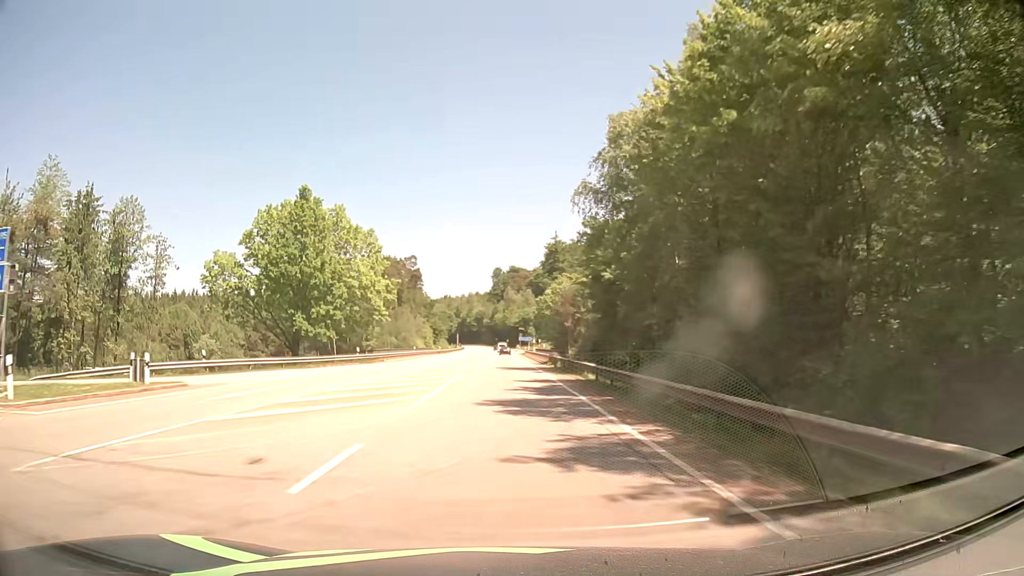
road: secondary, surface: asphalt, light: Day
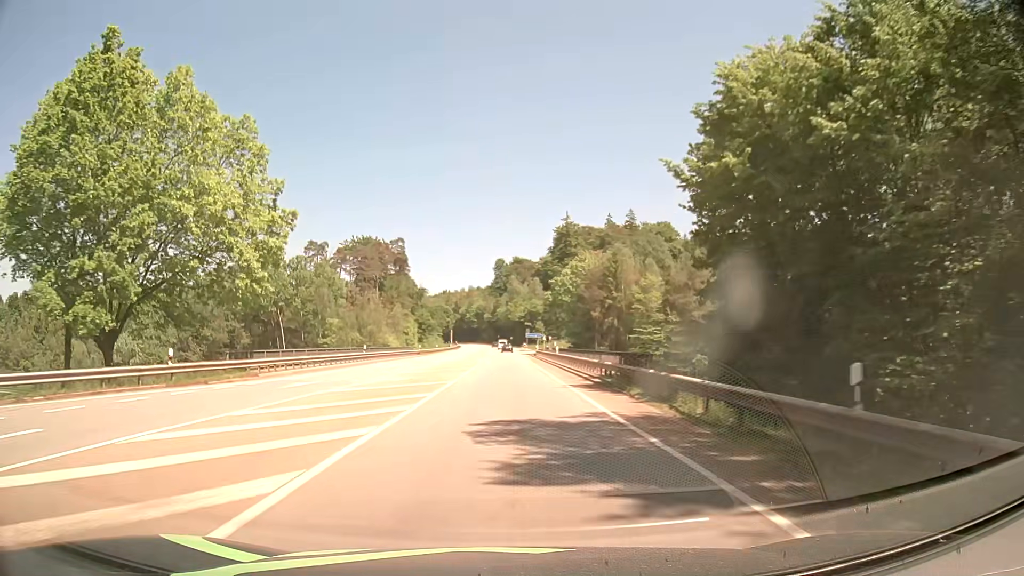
(-0.4, +32.3) m; 0°
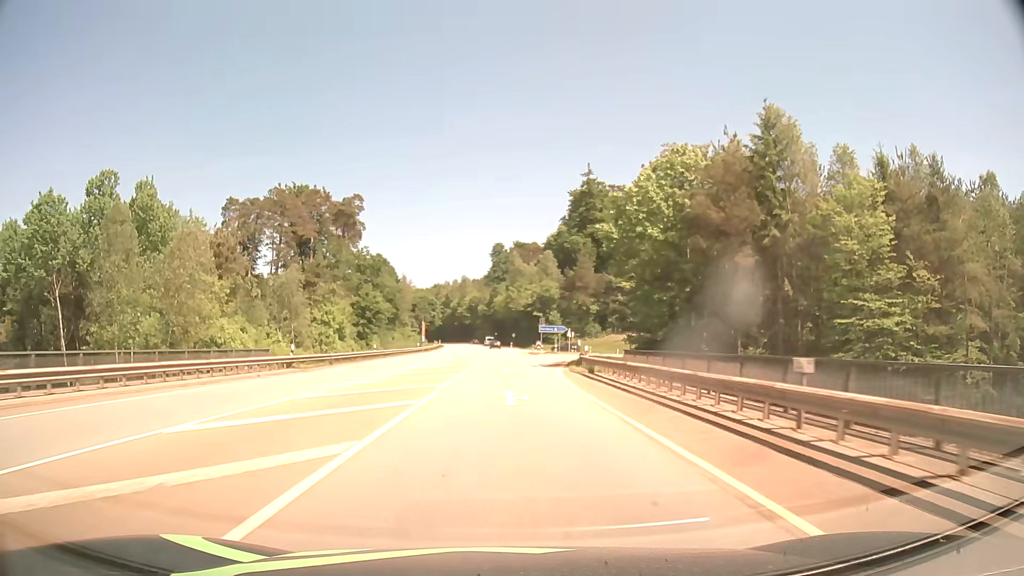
(-1.4, +53.8) m; -1°
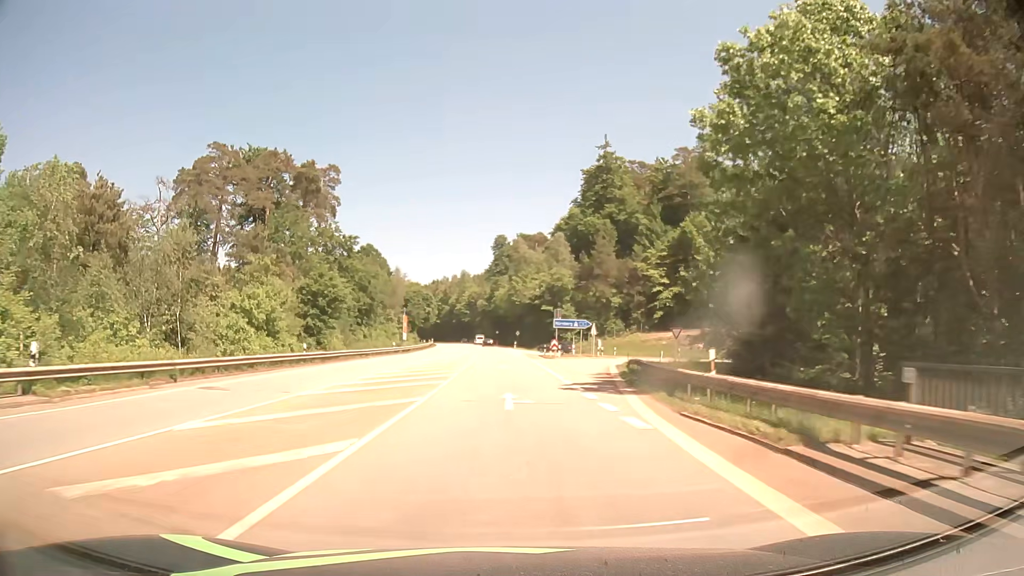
(0.0, +21.5) m; 0°
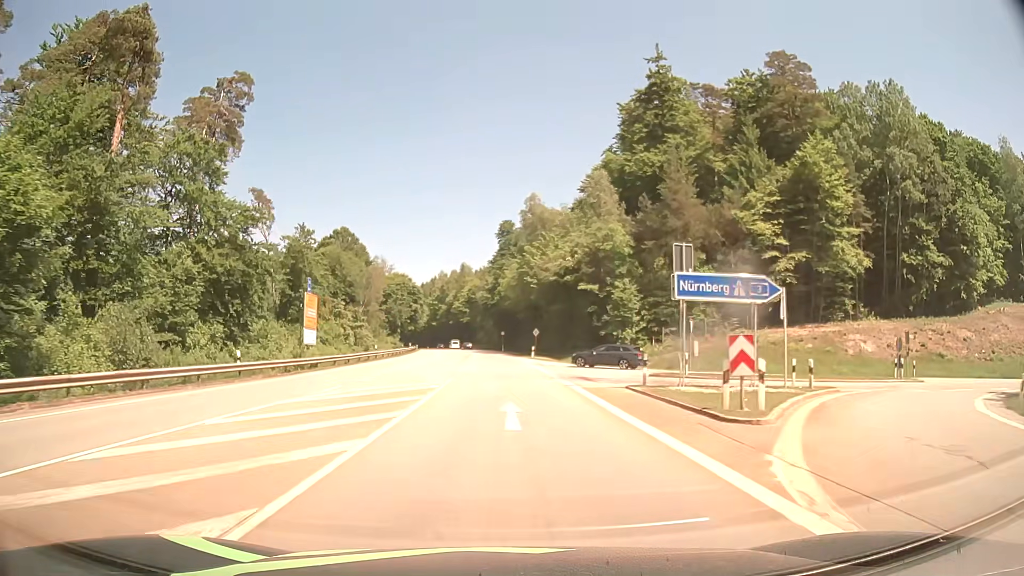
(-0.3, +42.9) m; -1°
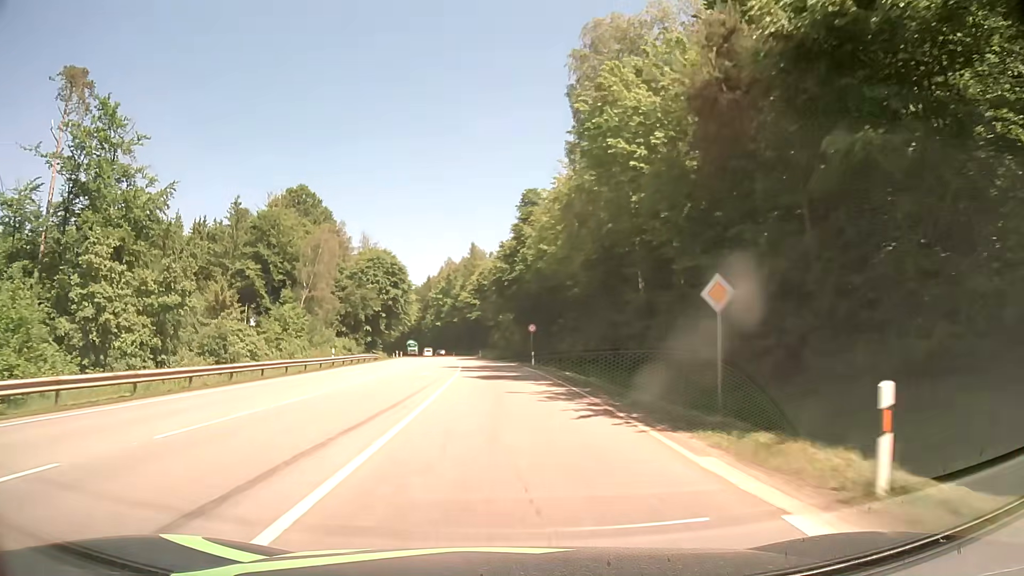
(-0.9, +53.6) m; -2°
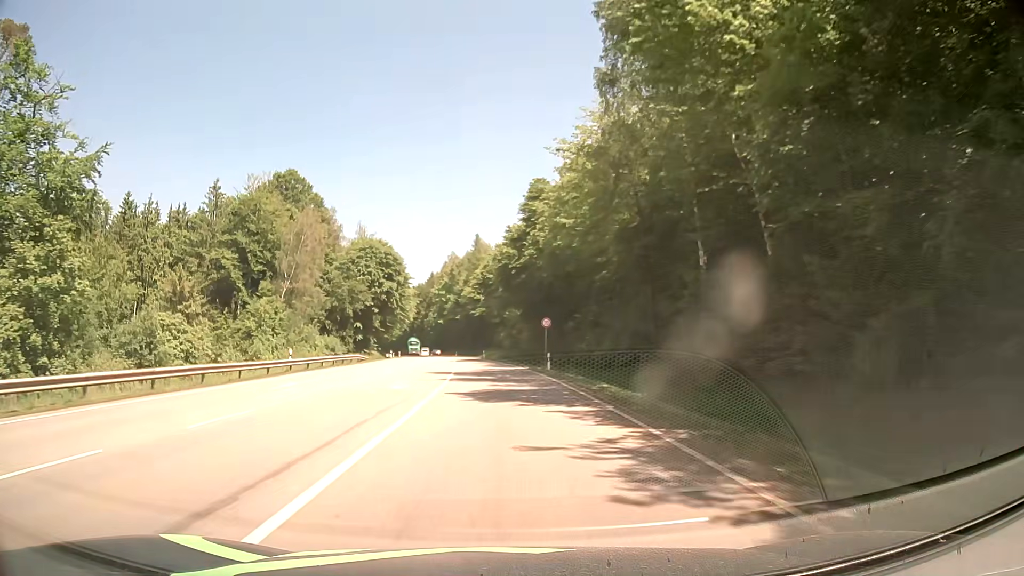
(-0.1, +10.7) m; -1°
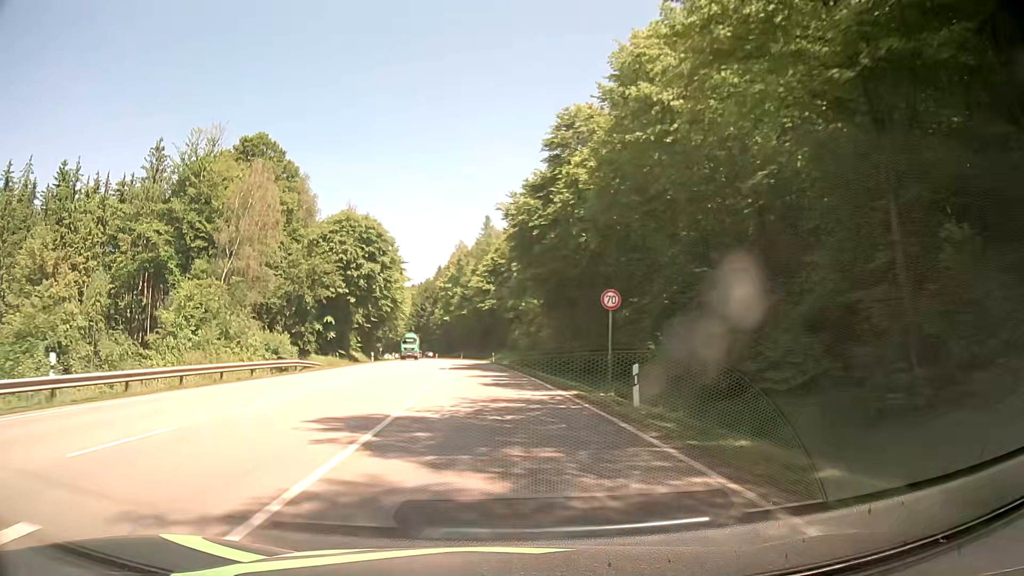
(-0.2, +21.4) m; -1°
(0, +10) (0, +20) (-1, +30) (-1, +40) (-2, +50) (-3, +60) (-4, +70) (-5, +80) (-7, +90) (-8, +100) m
